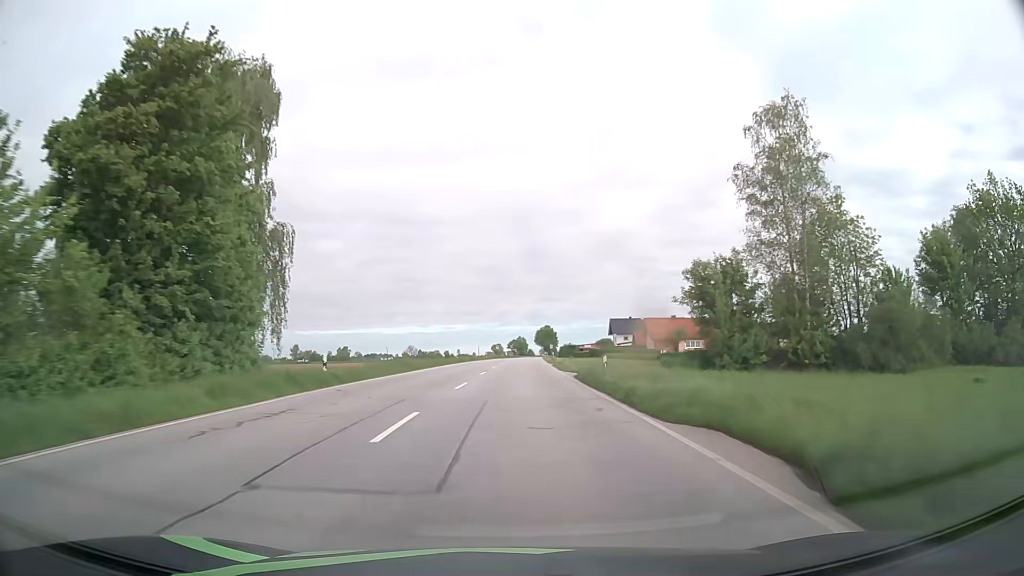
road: primary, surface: asphalt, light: Day
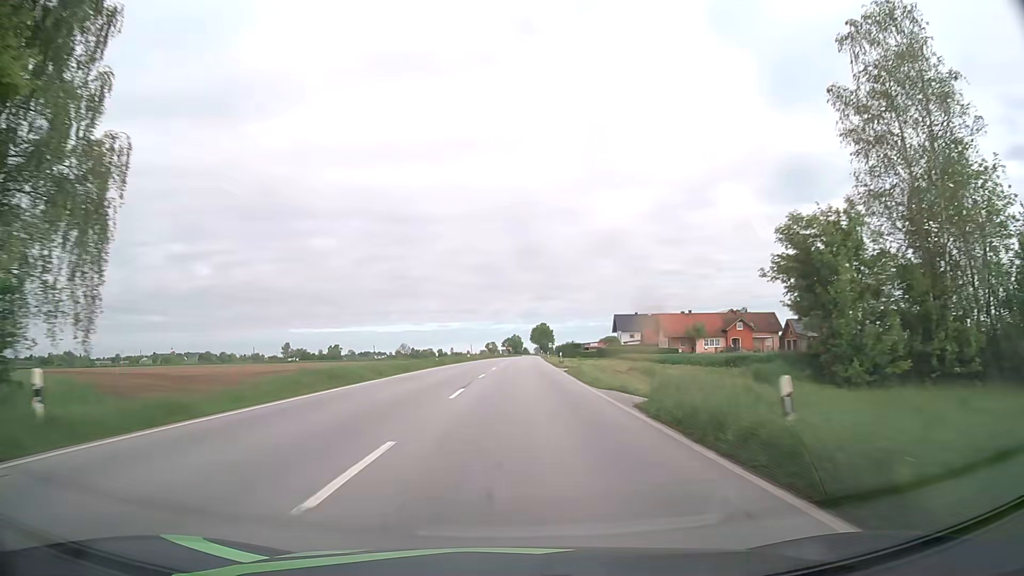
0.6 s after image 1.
(0.0, +15.8) m; 0°
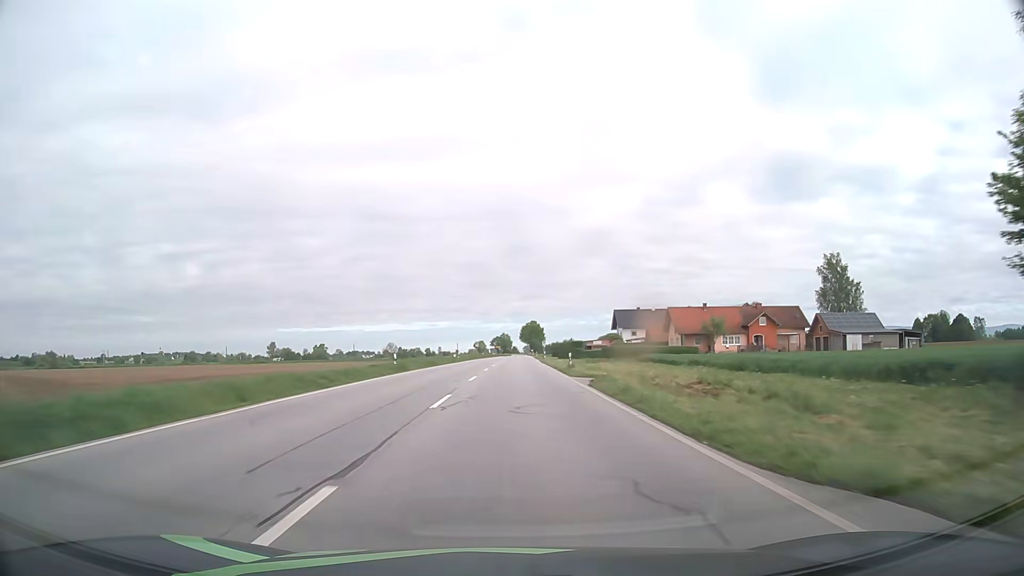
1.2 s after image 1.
(+0.2, +15.8) m; +1°
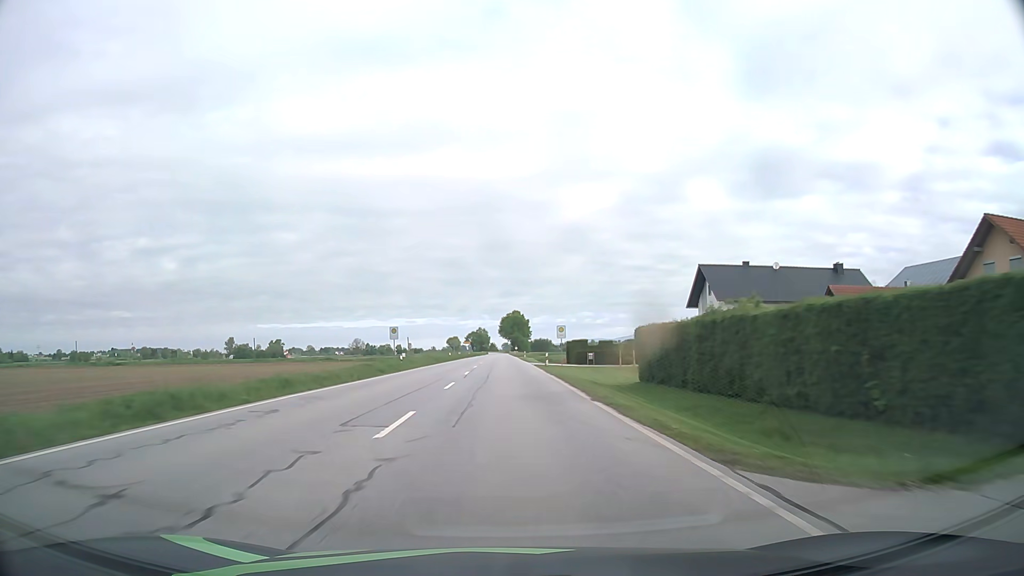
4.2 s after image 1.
(+1.7, +78.8) m; +2°
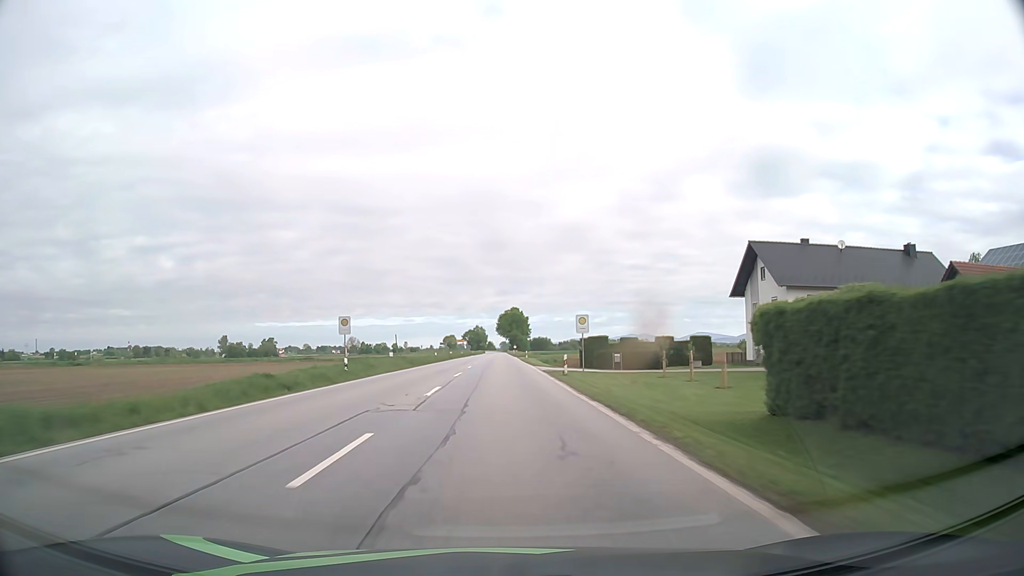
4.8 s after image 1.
(0.0, +15.8) m; 0°
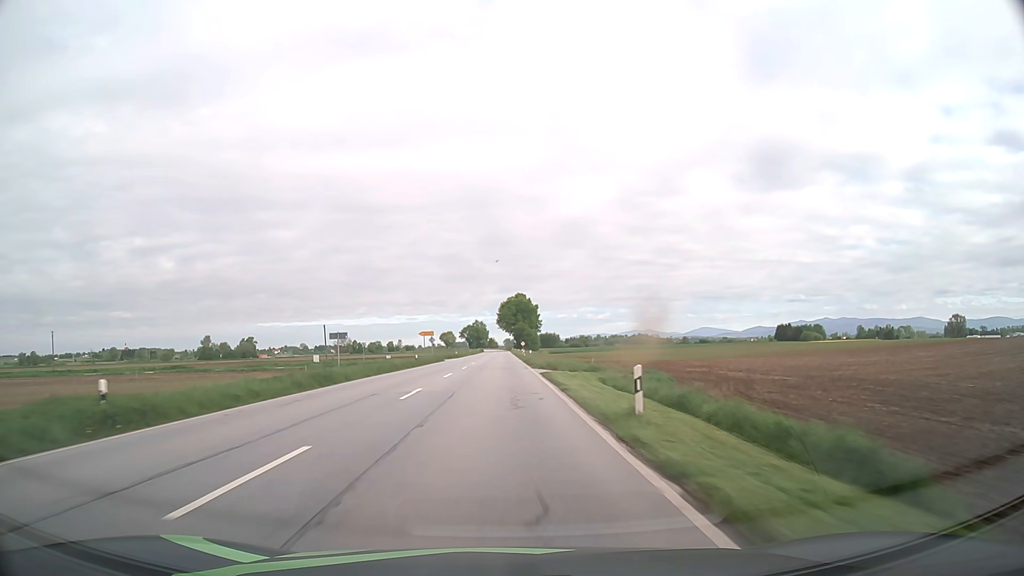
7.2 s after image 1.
(+0.1, +63.3) m; 0°
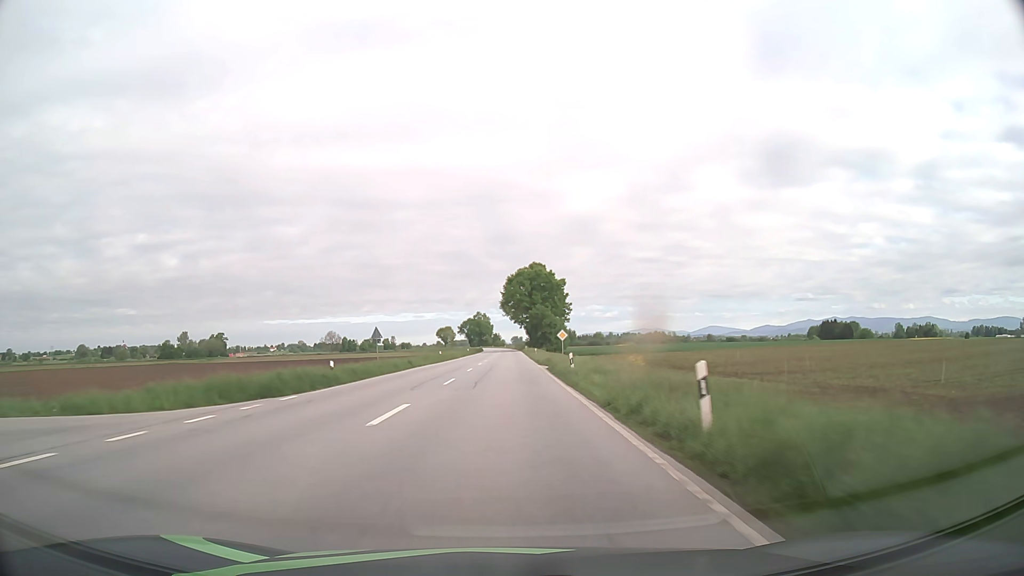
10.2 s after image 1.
(-0.5, +79.5) m; -1°
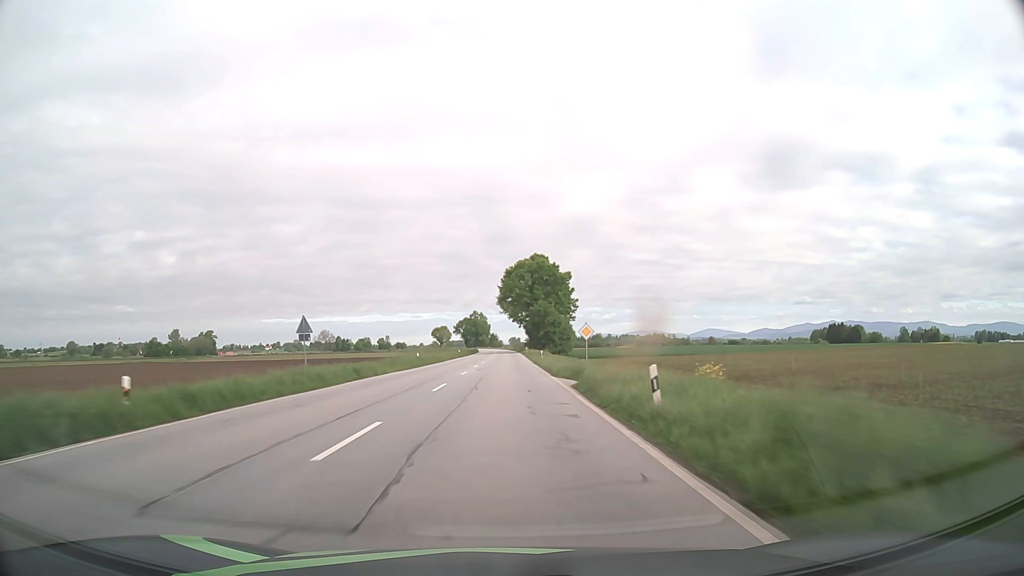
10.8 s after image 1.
(0.0, +16.0) m; 0°
(0, +10) (0, +20) (0, +30) (0, +40) (0, +50) (0, +60) (0, +70) (0, +80) (0, +90) (0, +100) m
